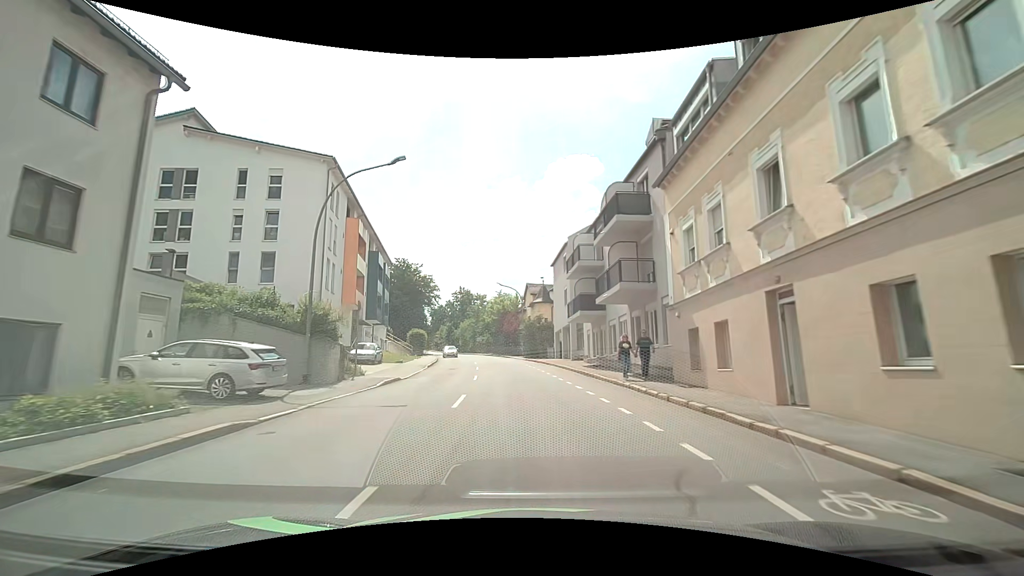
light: Day
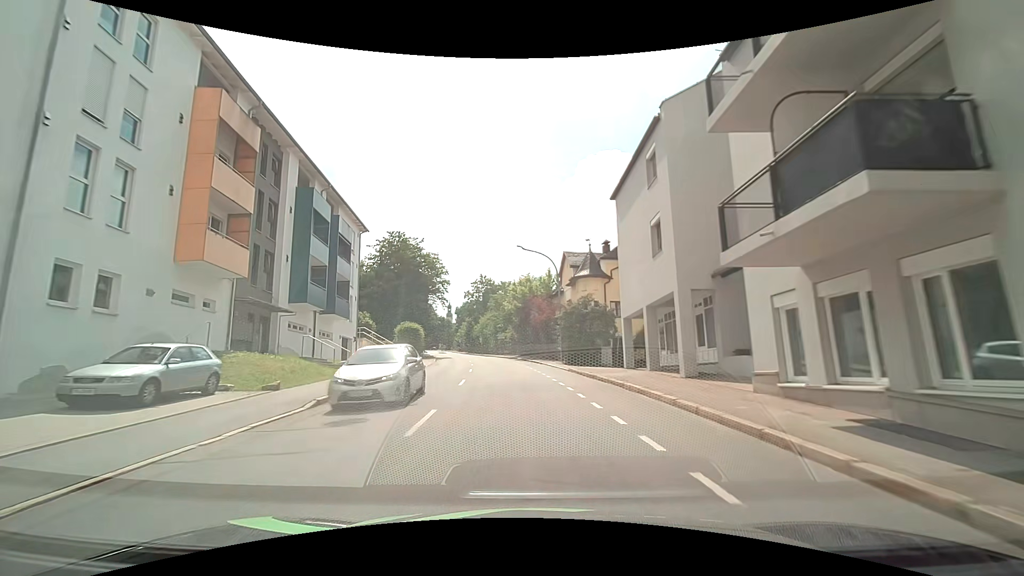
(-0.6, +21.7) m; -4°
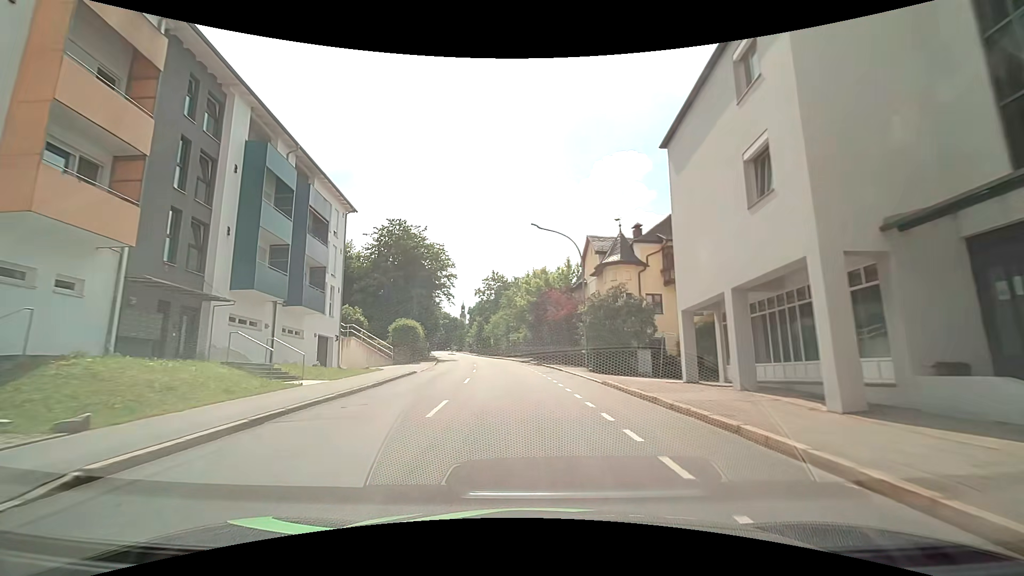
(-0.1, +7.2) m; -1°
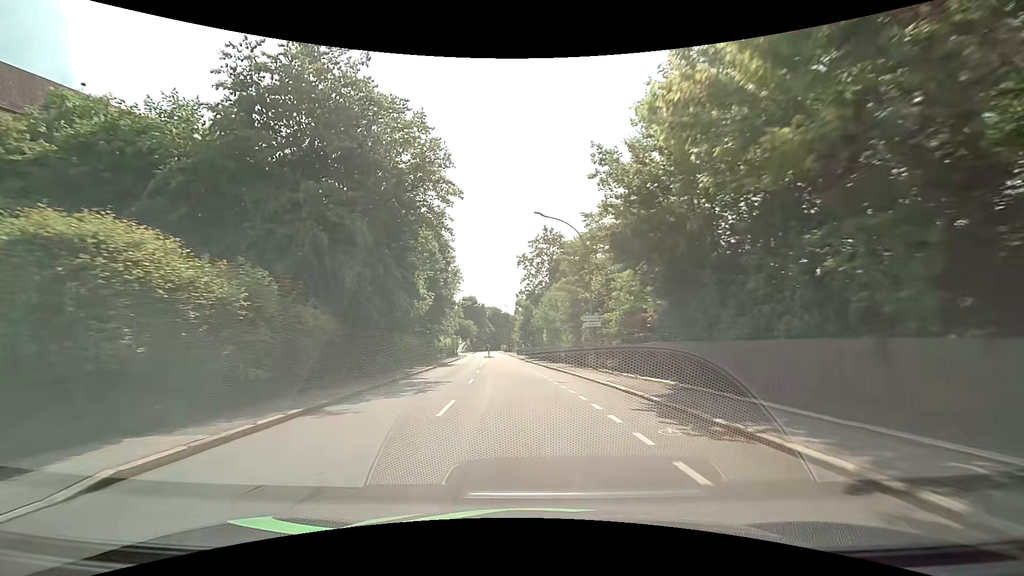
(-2.2, +36.0) m; -7°
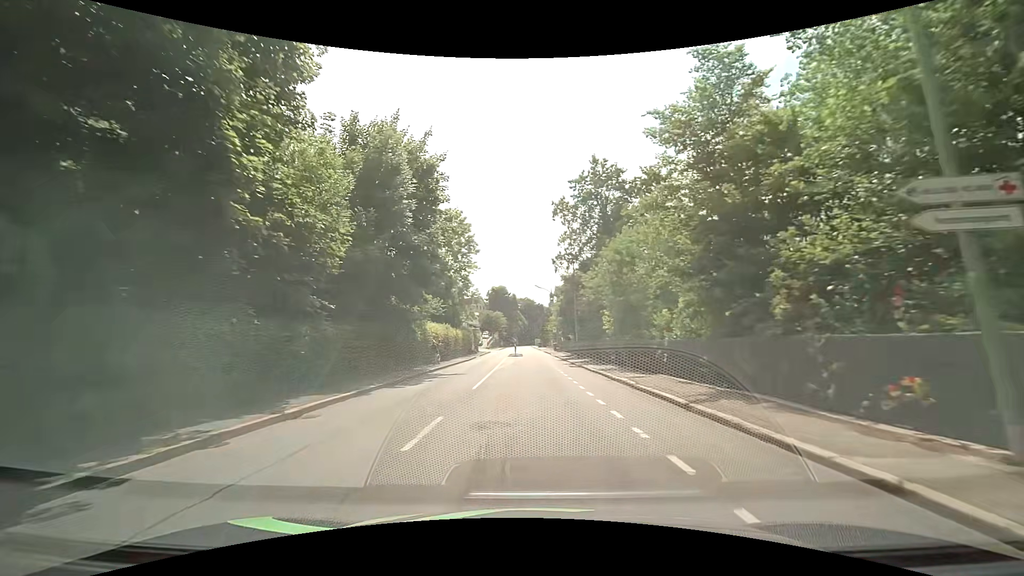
(-0.7, +21.5) m; -4°
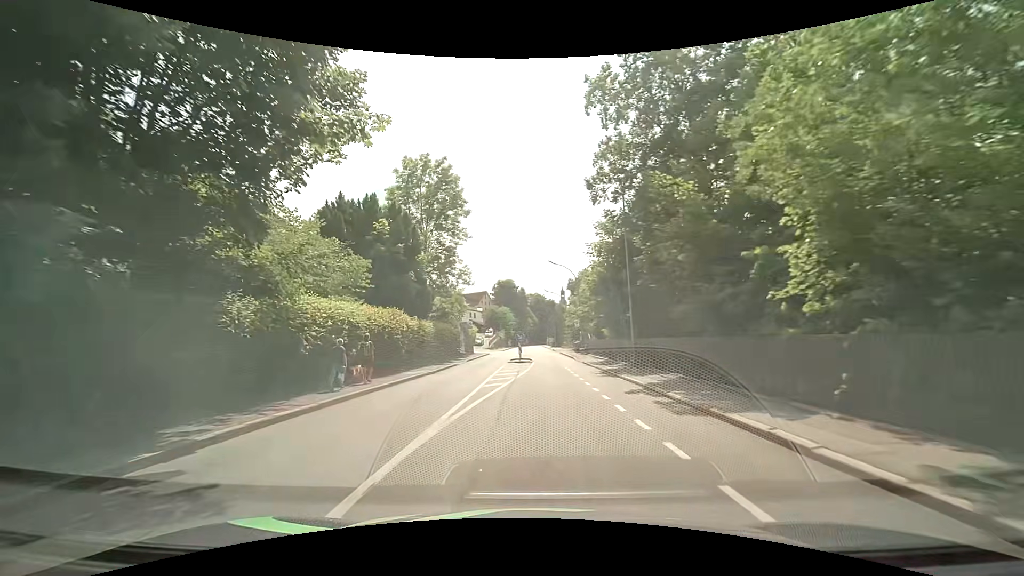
(-0.3, +19.2) m; -1°
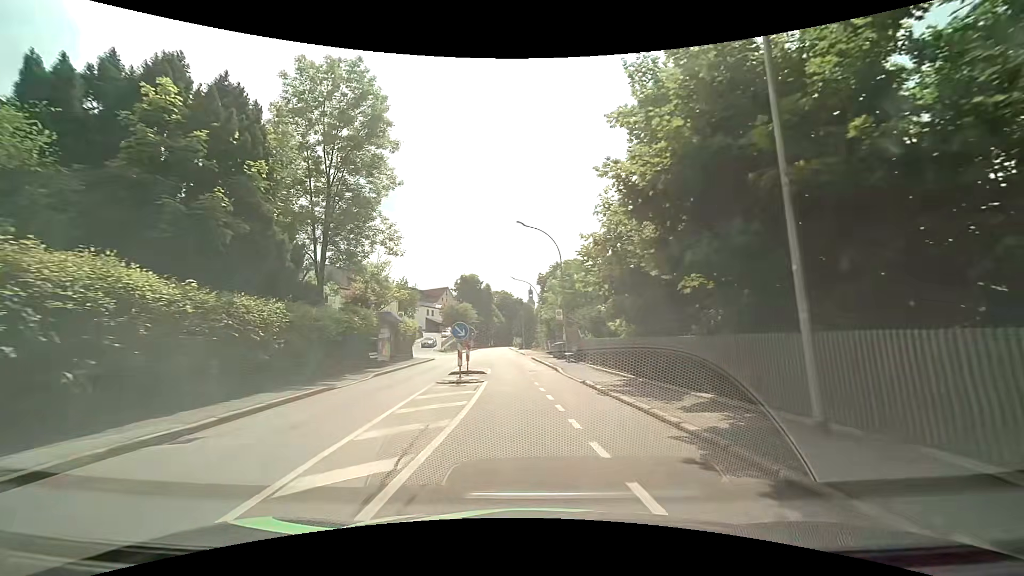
(+0.3, +15.8) m; +4°
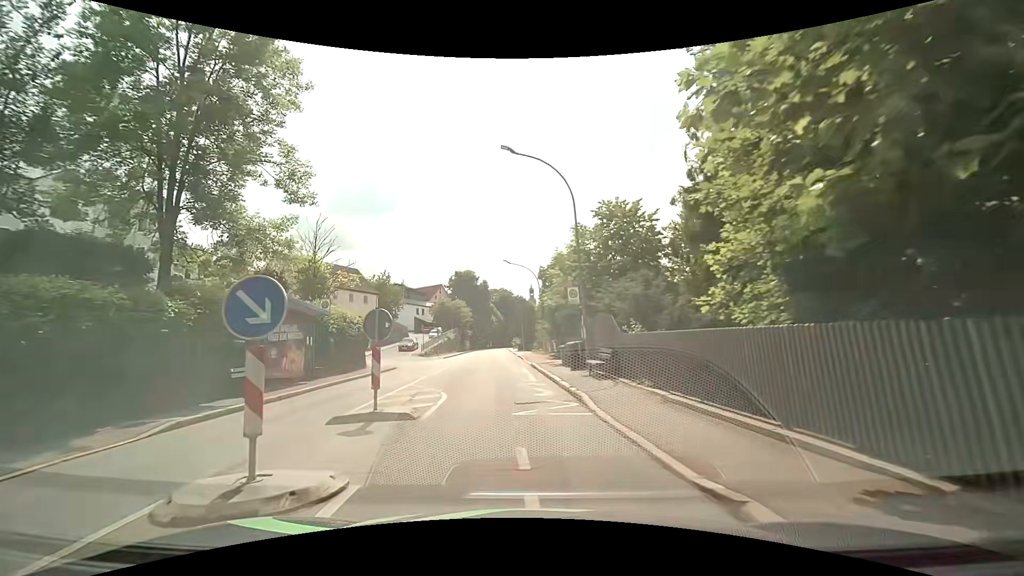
(+0.1, +12.2) m; -1°
(0, +10) (-2, +20) (-3, +30) (-4, +40) (-5, +50) (-6, +60) (-6, +70) (-7, +80) (-7, +90) (-8, +100) m
